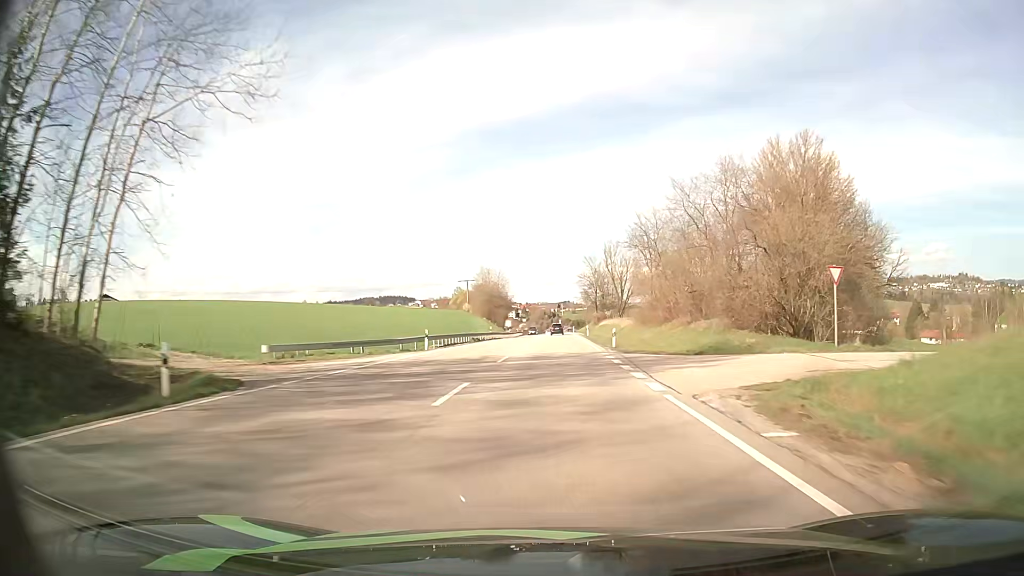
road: primary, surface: asphalt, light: Day
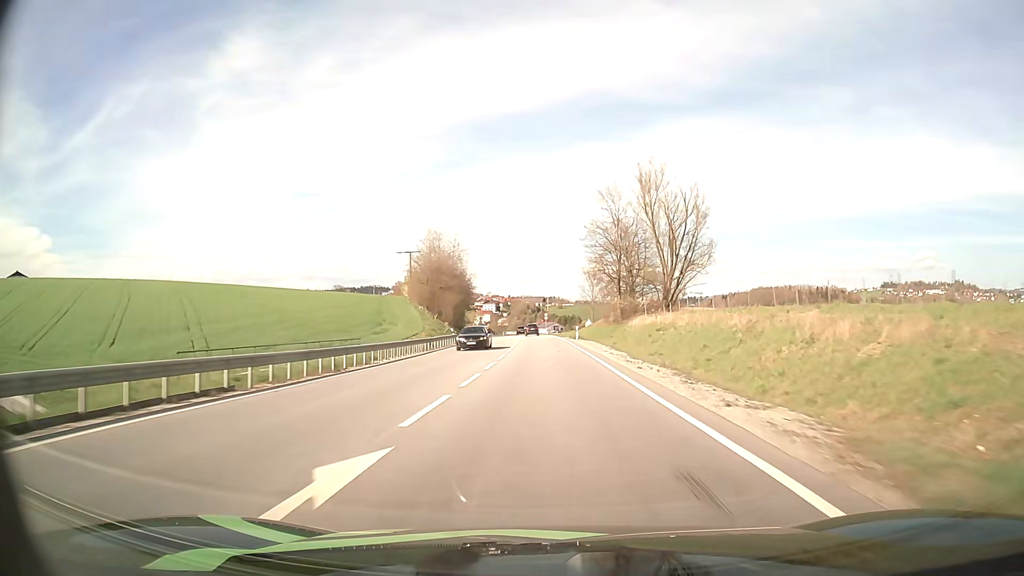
(+0.9, +67.8) m; +1°
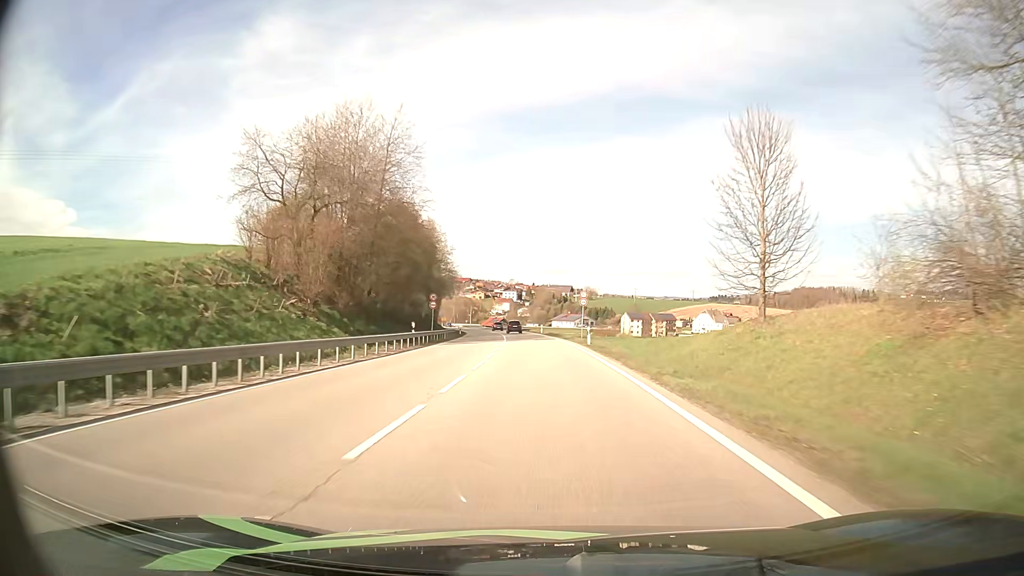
(-1.0, +69.2) m; -2°
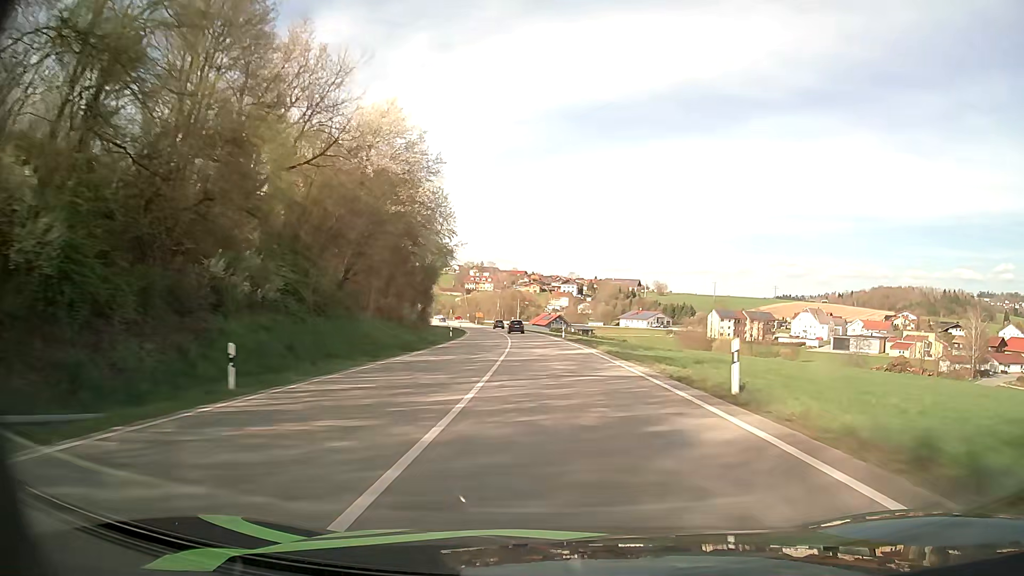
(-3.0, +69.7) m; -5°
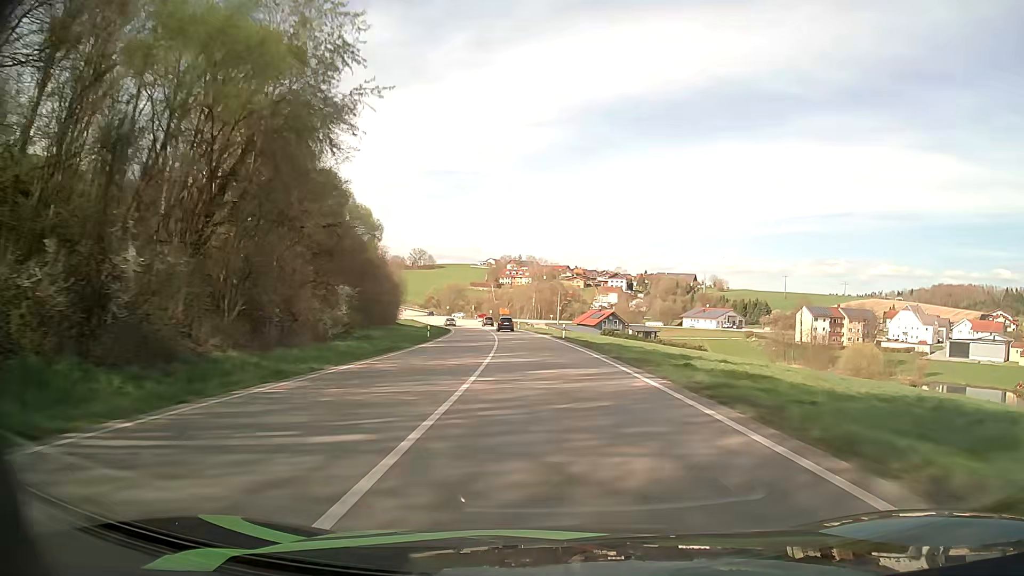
(-1.6, +56.6) m; -3°
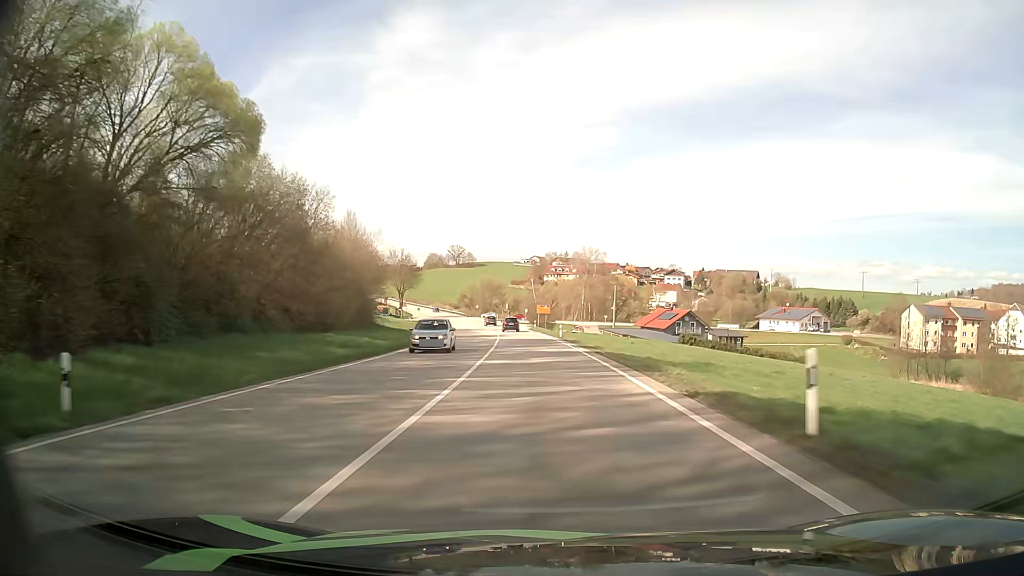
(-1.3, +42.2) m; -4°
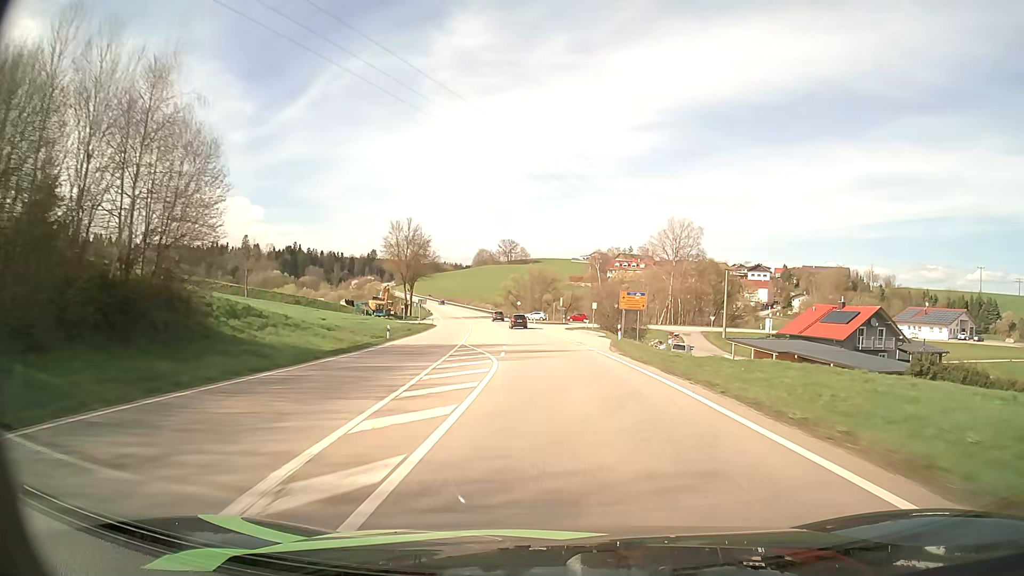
(-2.7, +56.3) m; -5°
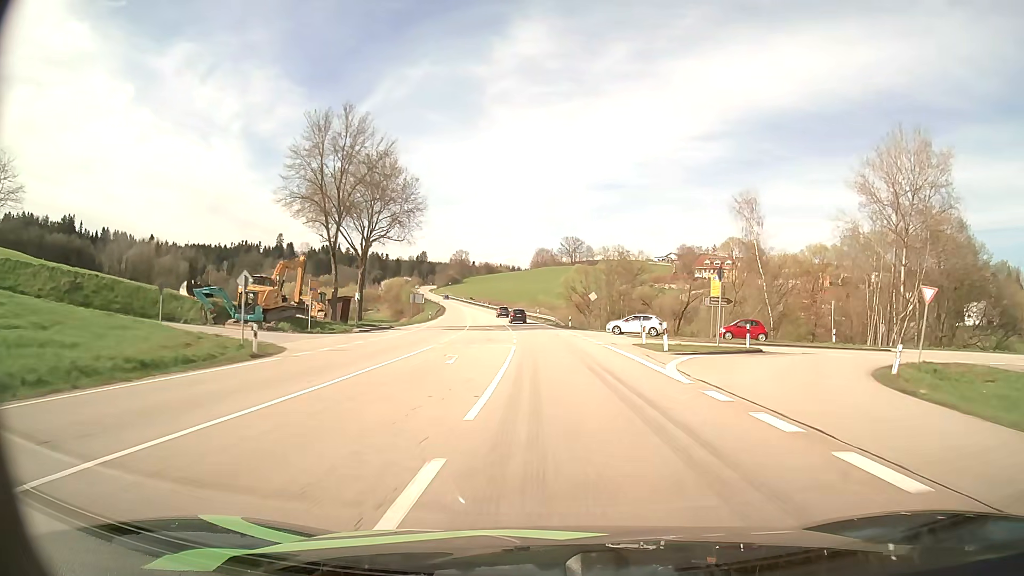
(-3.7, +70.2) m; -6°
(0, +10) (0, +20) (0, +30) (-1, +40) (-1, +50) (-2, +60) (-3, +70) (-4, +80) (-5, +90) (-6, +100) m
